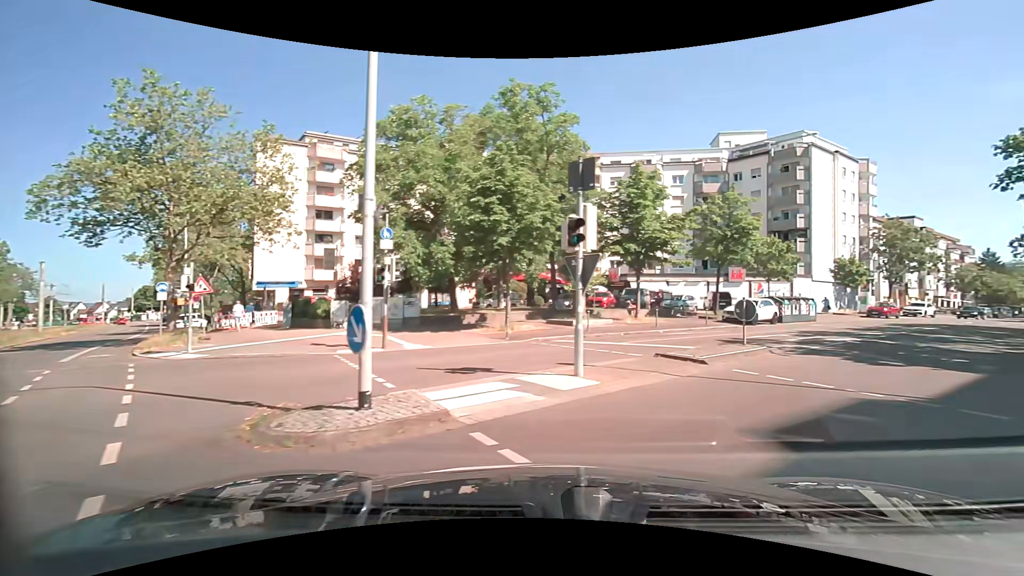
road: residential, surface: asphalt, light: Day
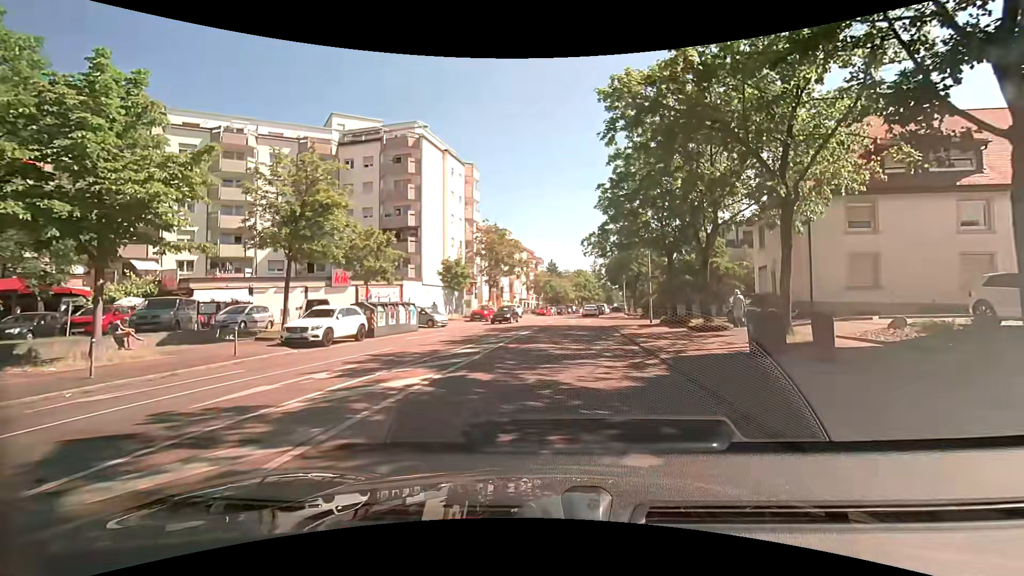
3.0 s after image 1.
(+6.0, +11.1) m; +40°
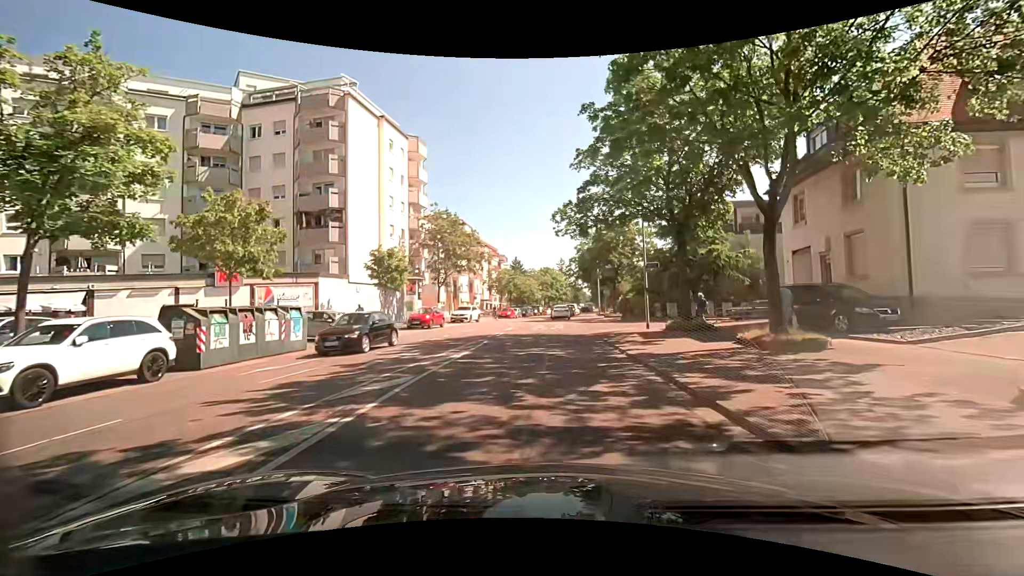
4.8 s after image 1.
(+0.4, +10.2) m; +4°
